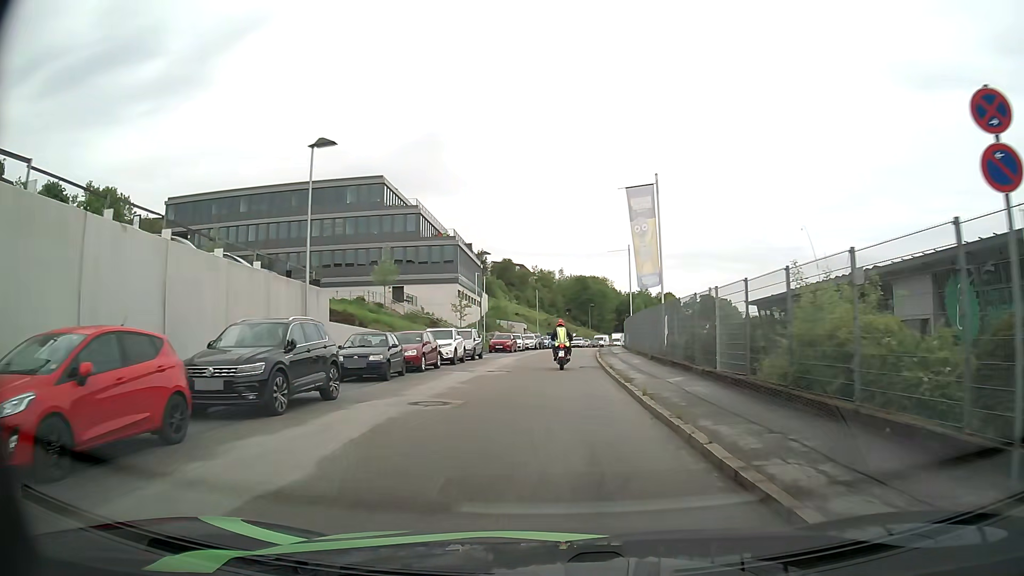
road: residential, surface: asphalt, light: Day
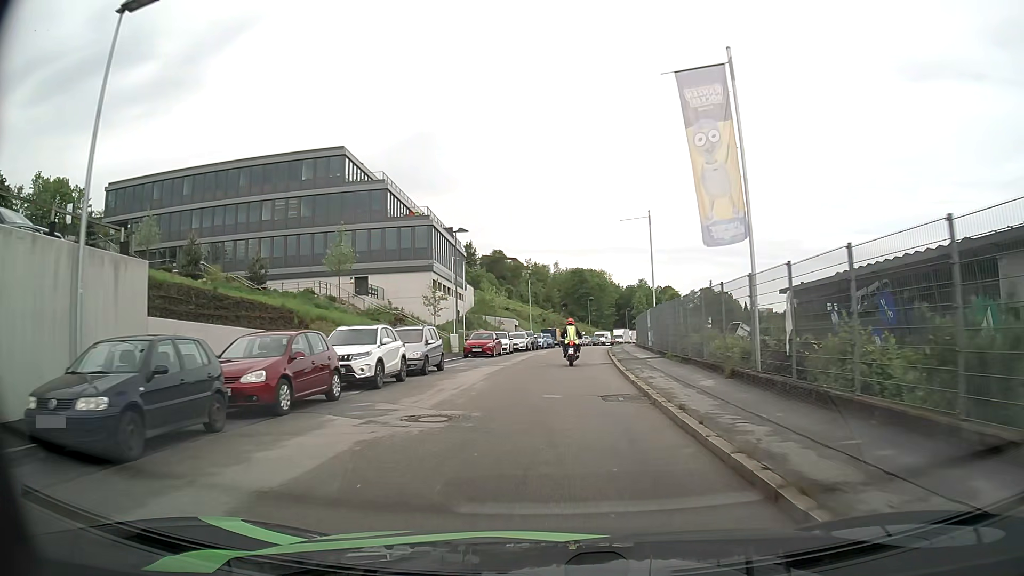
(+0.1, +12.6) m; +1°
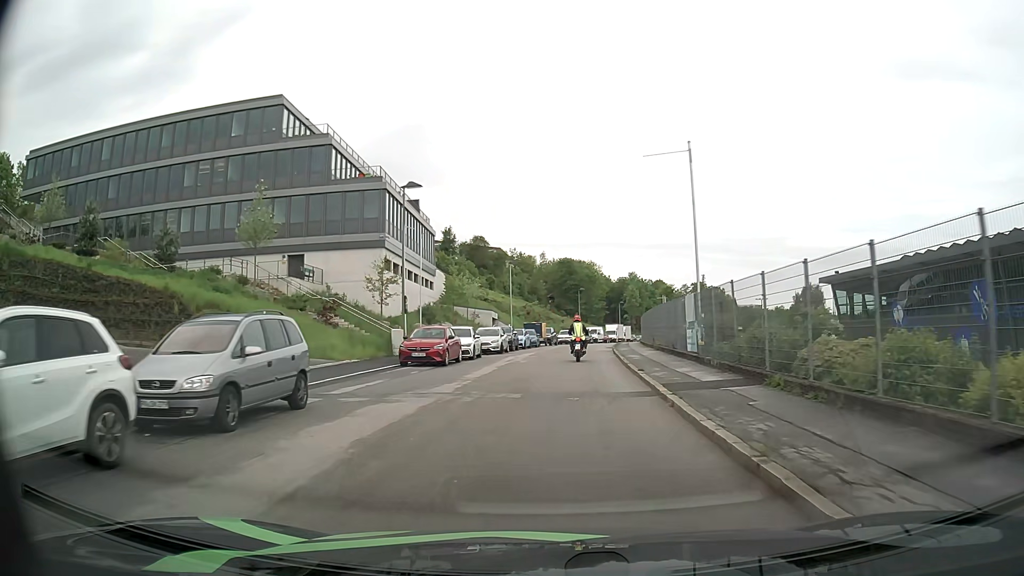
(-0.1, +13.2) m; 0°
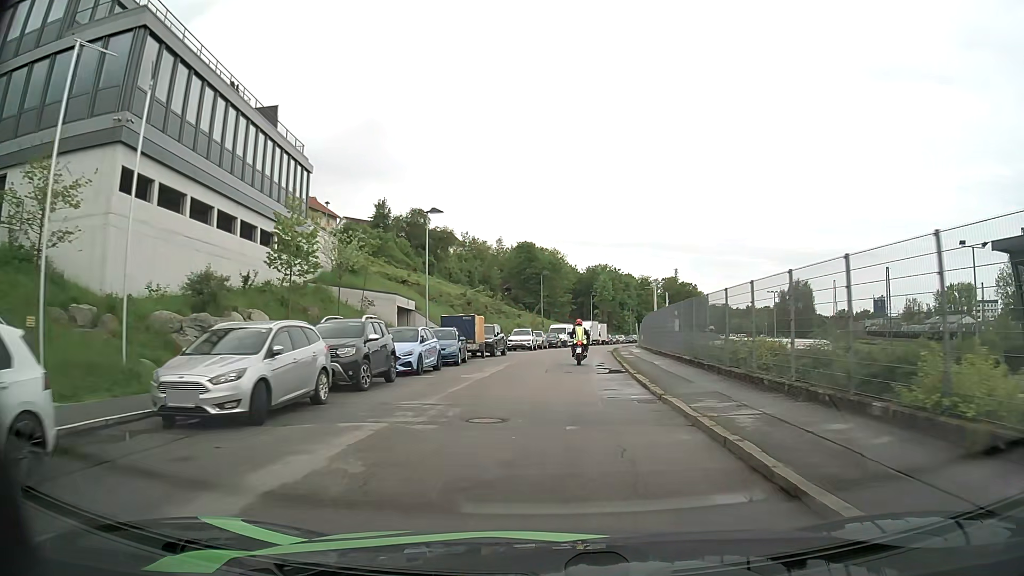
(+0.7, +27.2) m; +3°
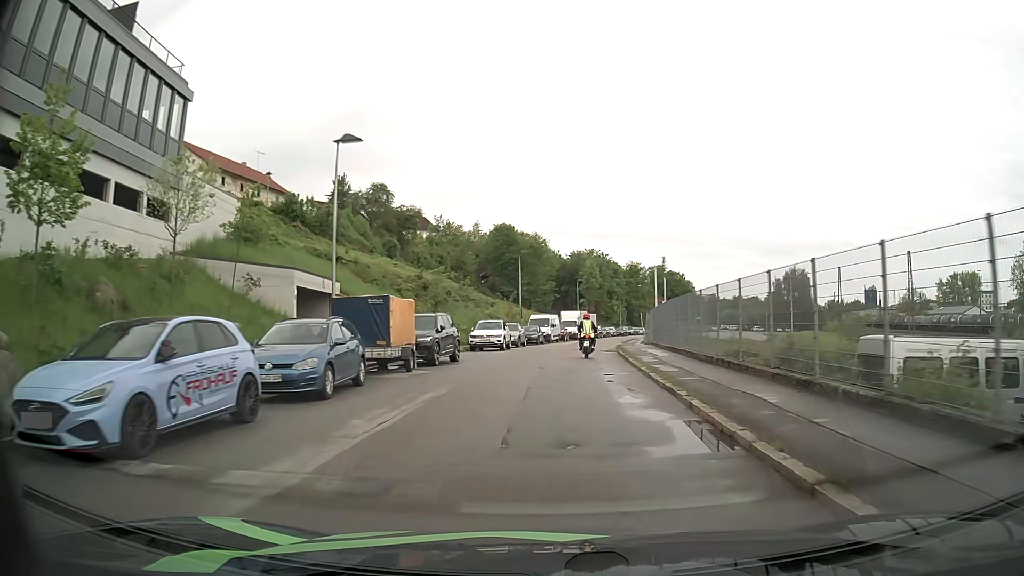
(+0.2, +13.7) m; +2°
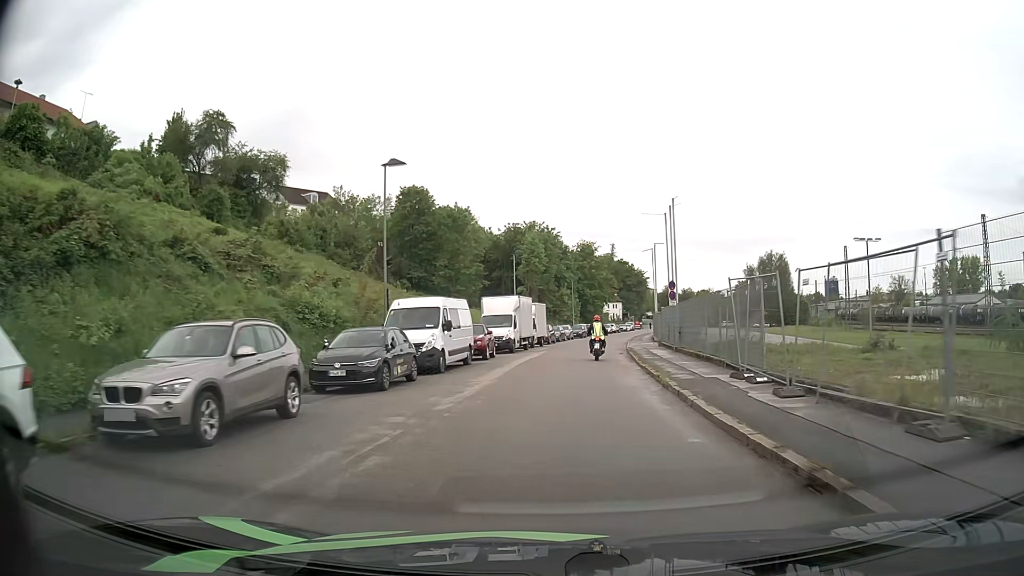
(+0.9, +34.9) m; +4°
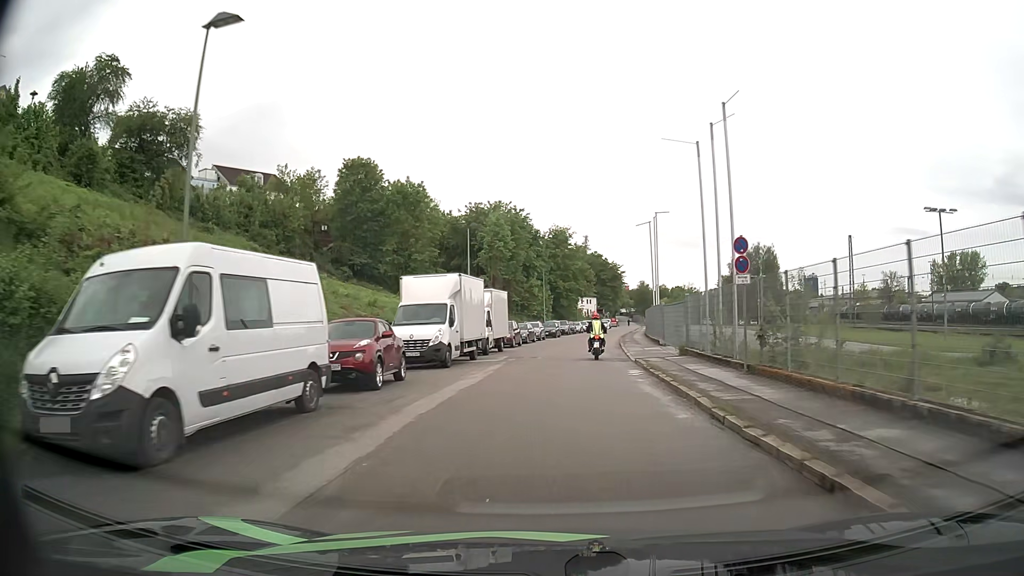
(+0.4, +14.5) m; +4°
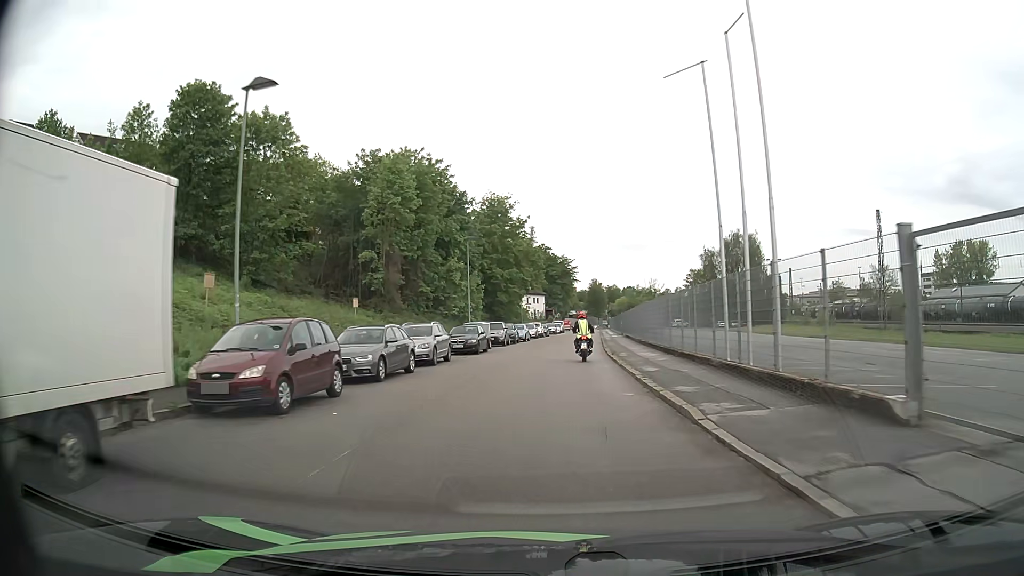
(+1.2, +28.8) m; +4°
(0, +10) (0, +20) (0, +30) (+1, +40) (+1, +50) (+2, +60) (+3, +70) (+4, +80) (+5, +90) (+5, +100) m
